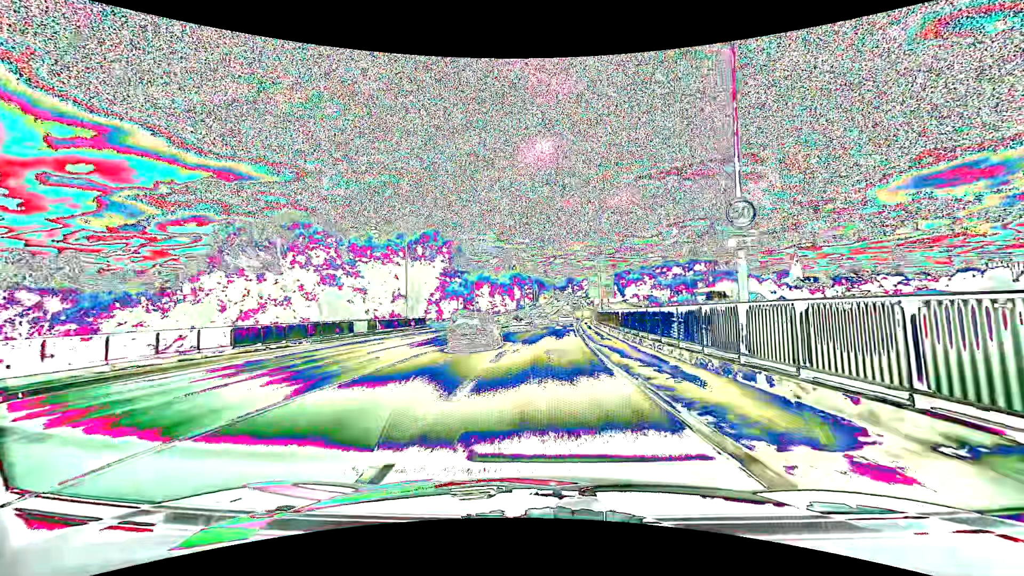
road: primary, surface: asphalt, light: Day
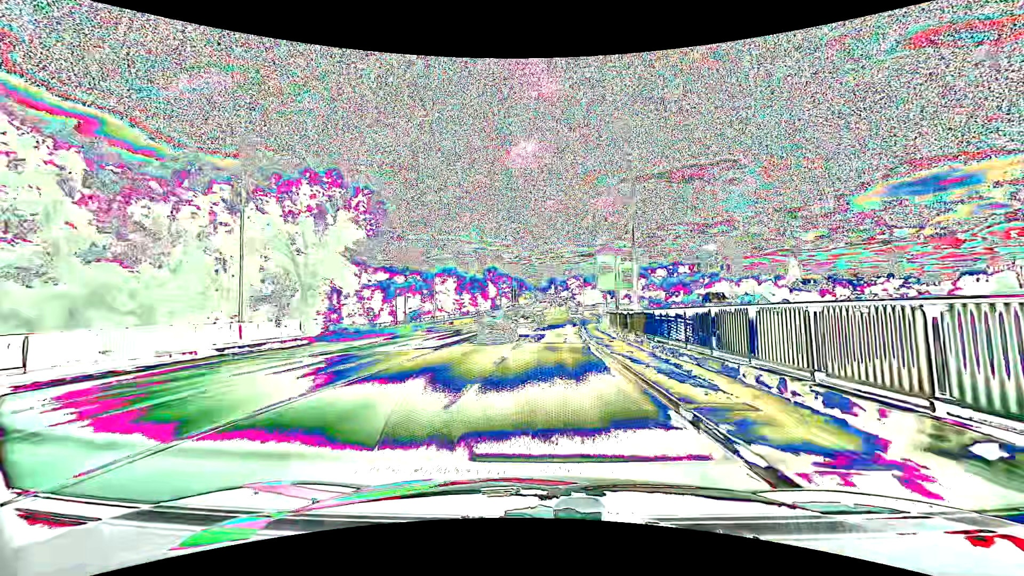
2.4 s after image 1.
(+0.4, +24.8) m; +2°
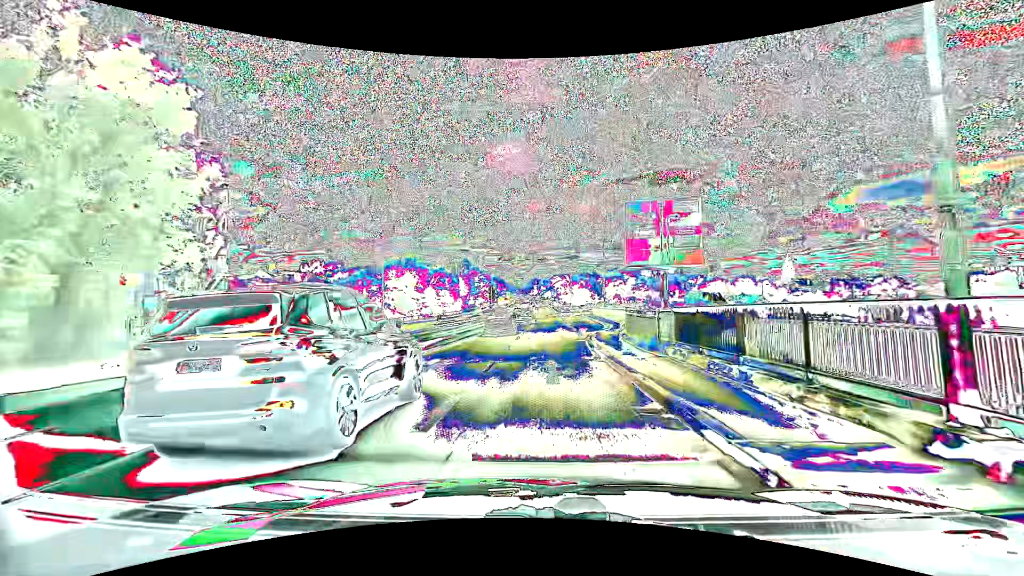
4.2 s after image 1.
(+0.4, +19.0) m; +2°
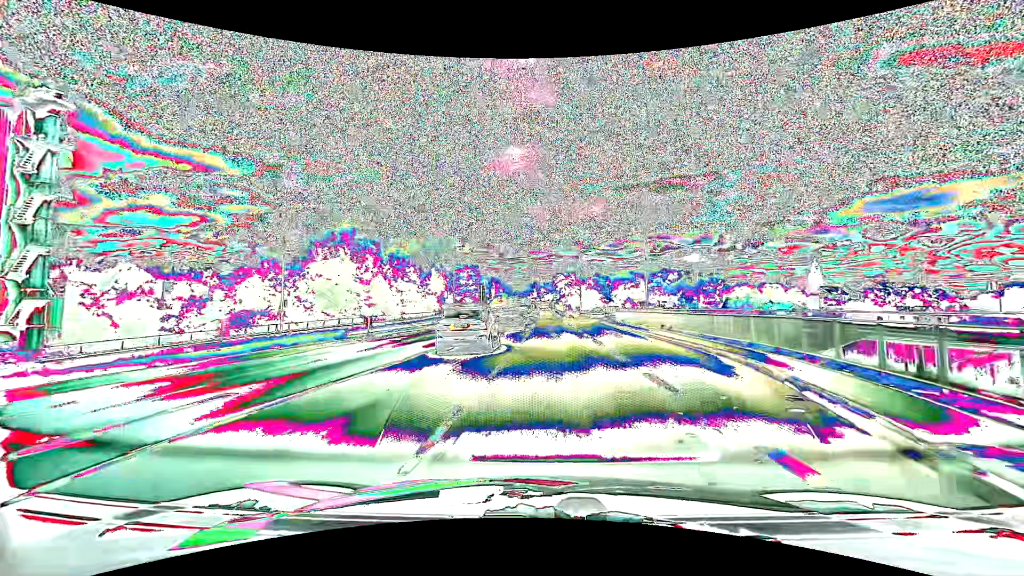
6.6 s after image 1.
(+0.3, +25.6) m; 0°
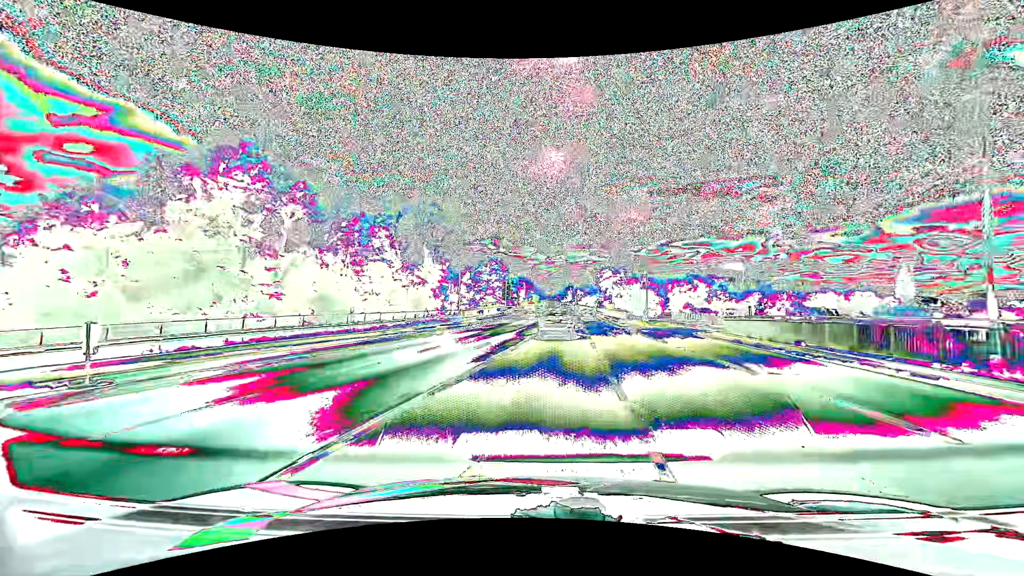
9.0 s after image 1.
(-1.3, +25.9) m; -4°
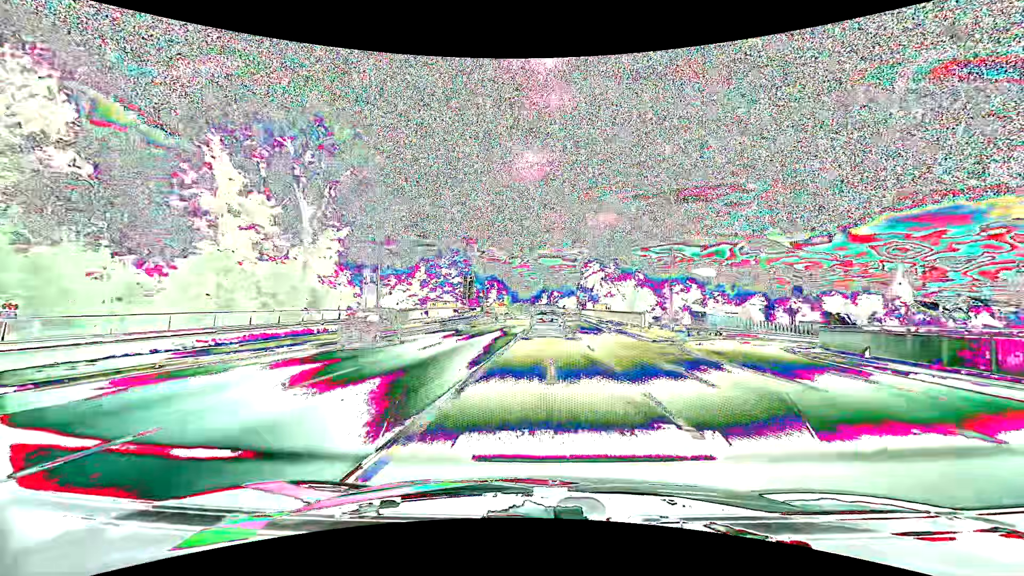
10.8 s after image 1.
(+0.7, +20.6) m; +3°
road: primary_link
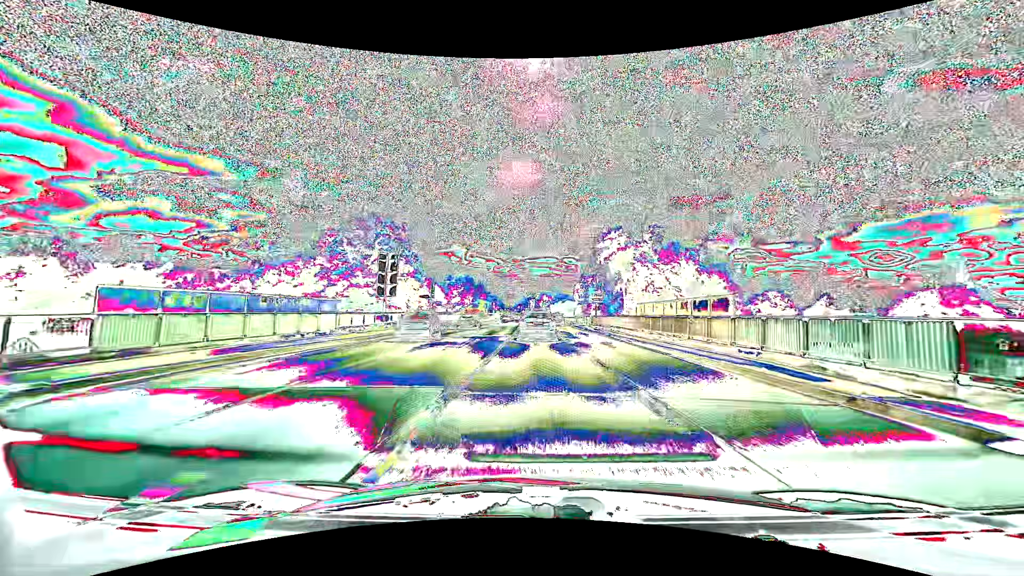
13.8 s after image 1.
(+0.5, +36.4) m; +1°
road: primary
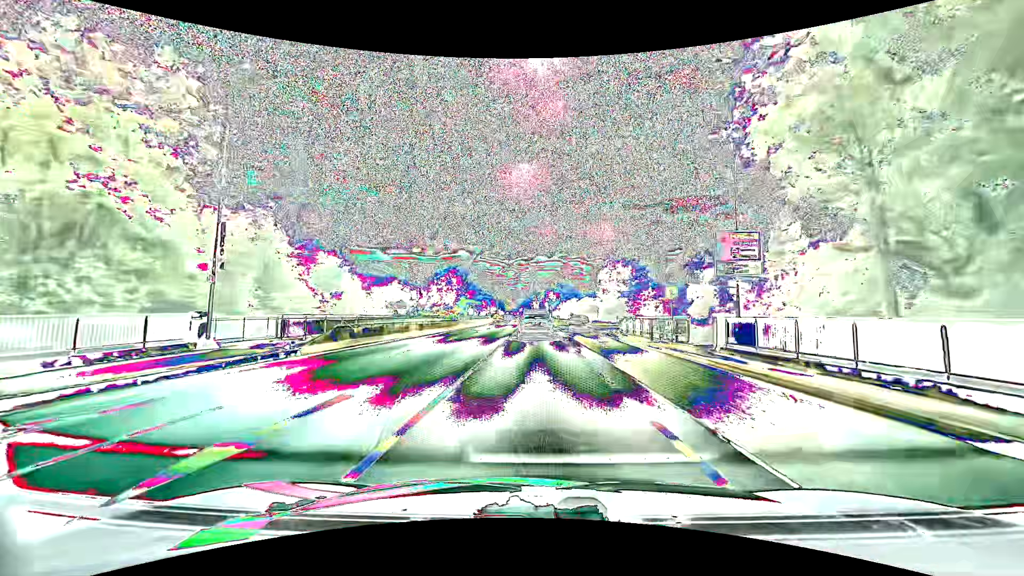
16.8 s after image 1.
(+0.1, +38.3) m; 0°
(0, +10) (0, +20) (0, +30) (0, +40) (0, +50) (0, +60) (0, +70) (-1, +80) (-1, +90) (-1, +100) m
